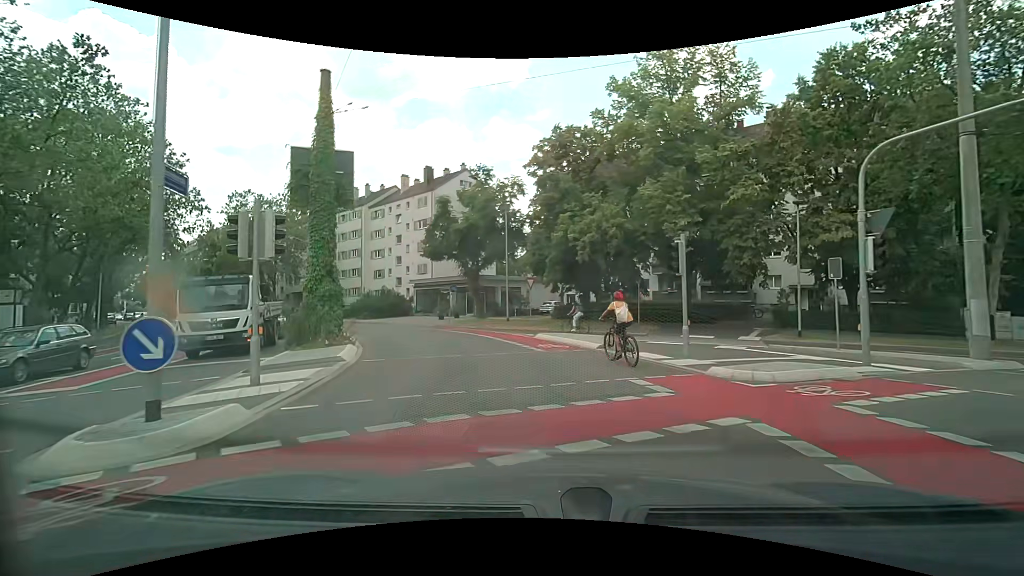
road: secondary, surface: asphalt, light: Day
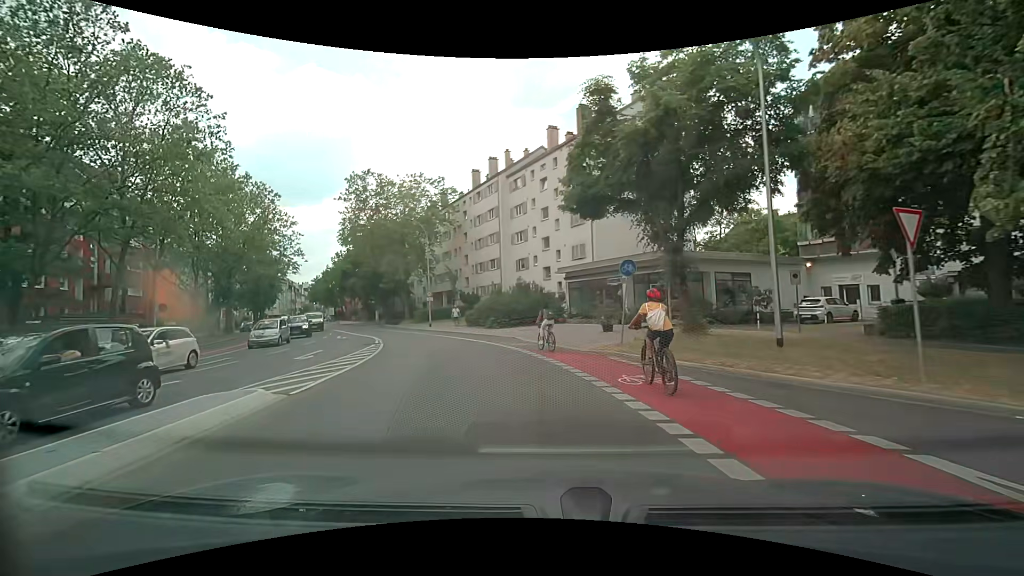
(-3.0, +19.9) m; -19°
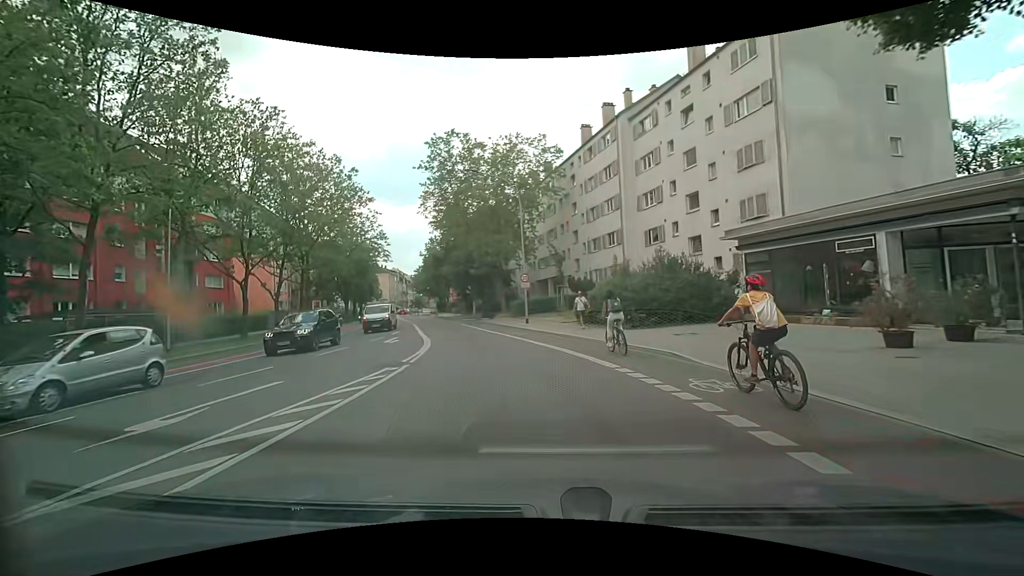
(-1.4, +12.3) m; -13°
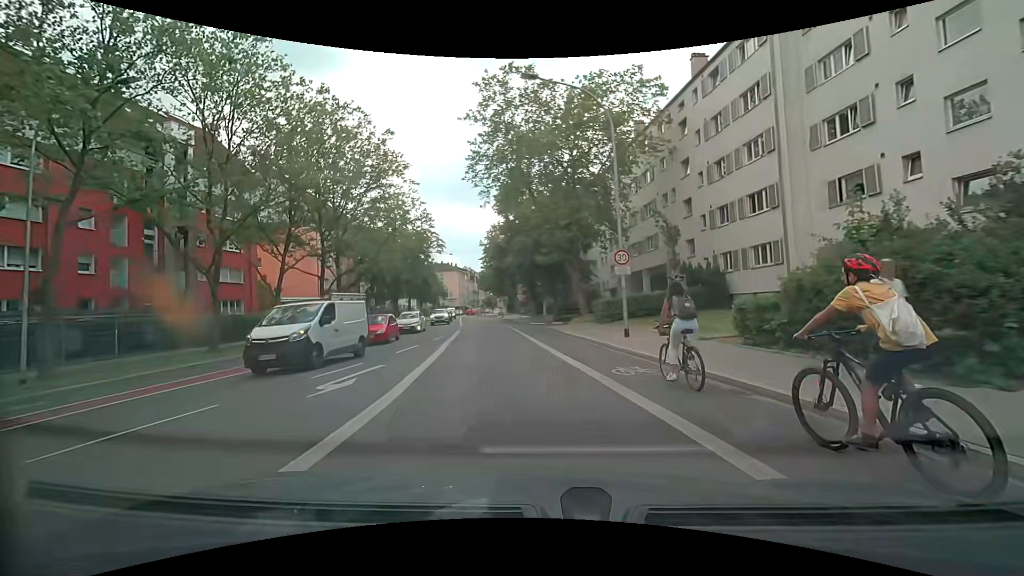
(-0.9, +13.0) m; -9°
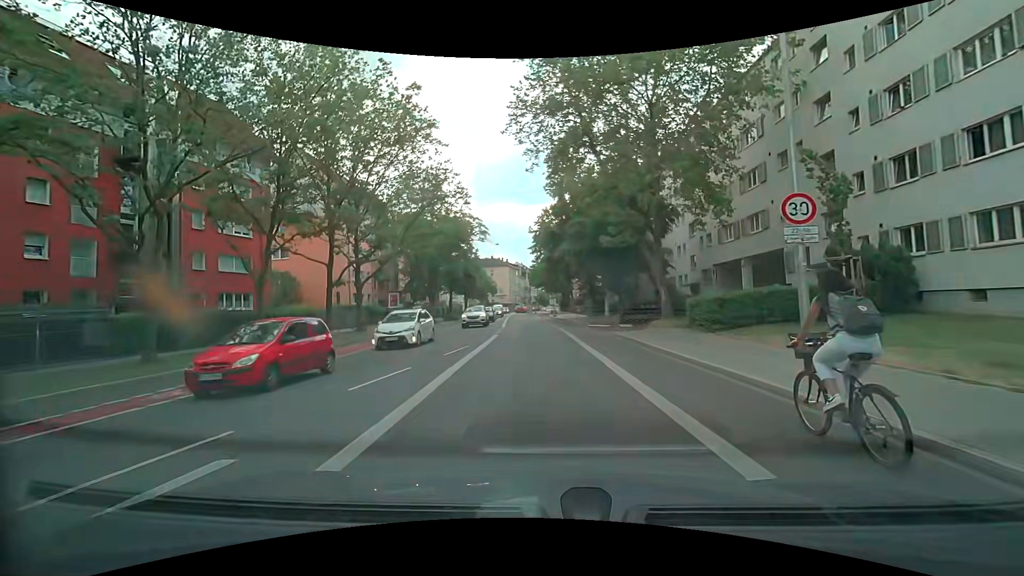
(-0.5, +8.7) m; -5°
(0, +10) (-1, +20) (-1, +30) (-1, +40) (-2, +50) (-3, +60) (-3, +70) (-4, +80) (-5, +90) (-5, +100) m
